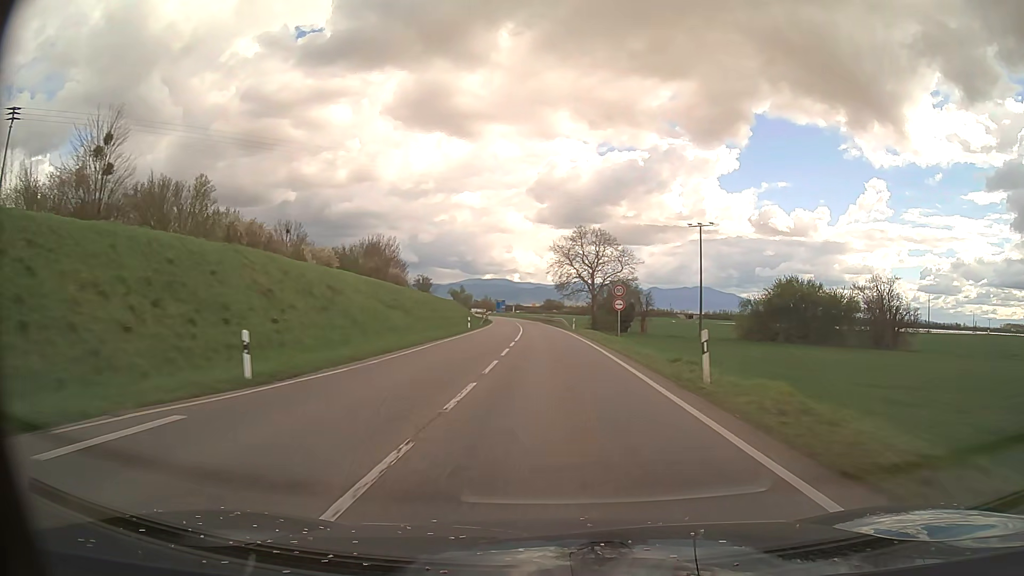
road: primary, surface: asphalt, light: Day
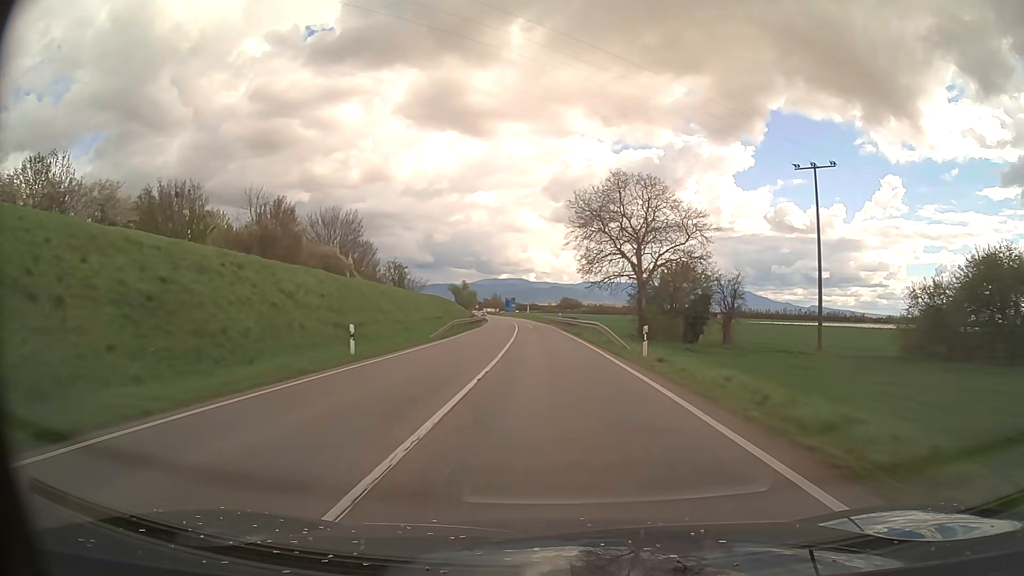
(-0.4, +37.2) m; -1°
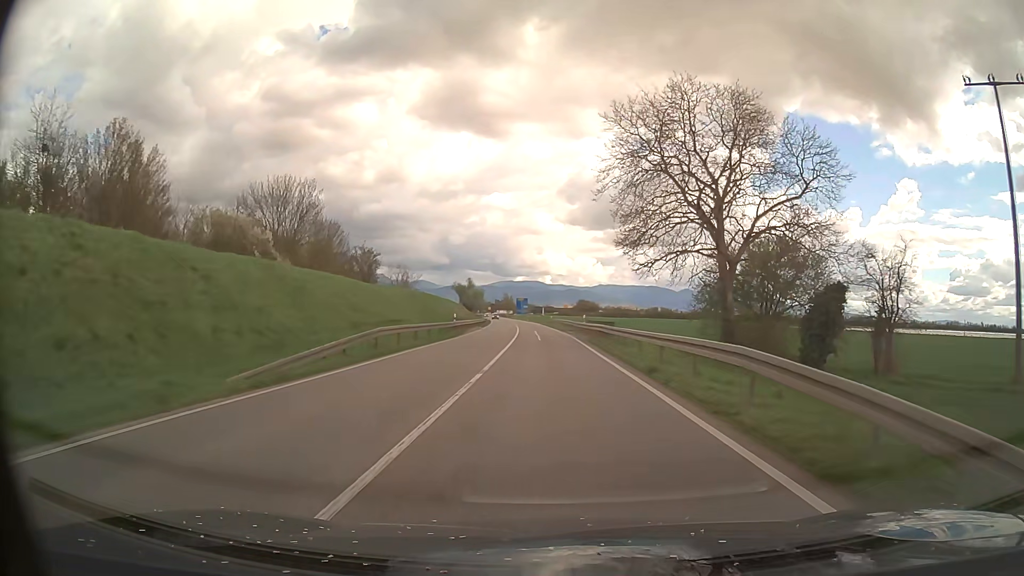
(-0.3, +24.8) m; -1°
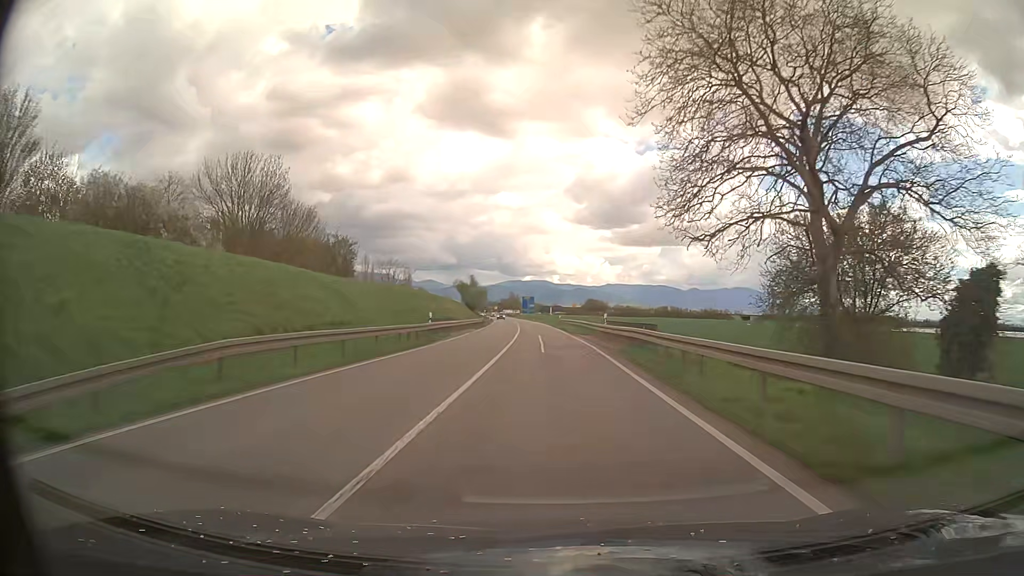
(-0.1, +12.4) m; -1°
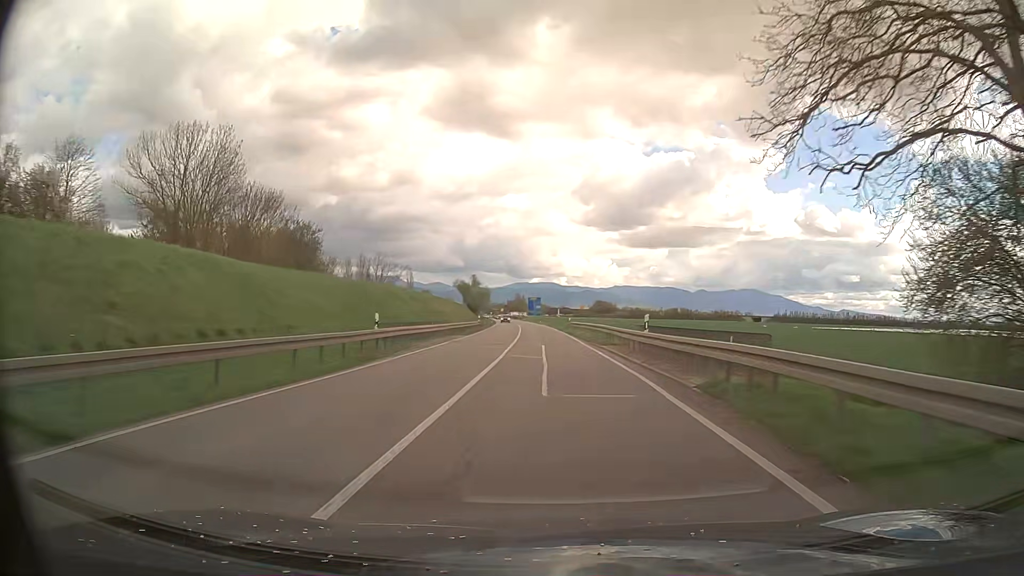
(-0.1, +12.4) m; -1°
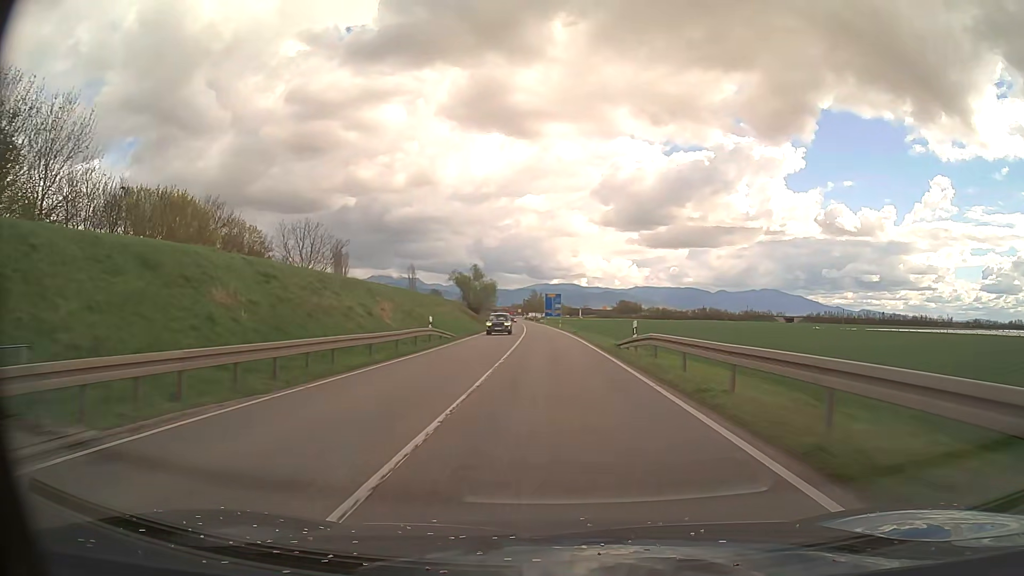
(-0.6, +37.1) m; -2°
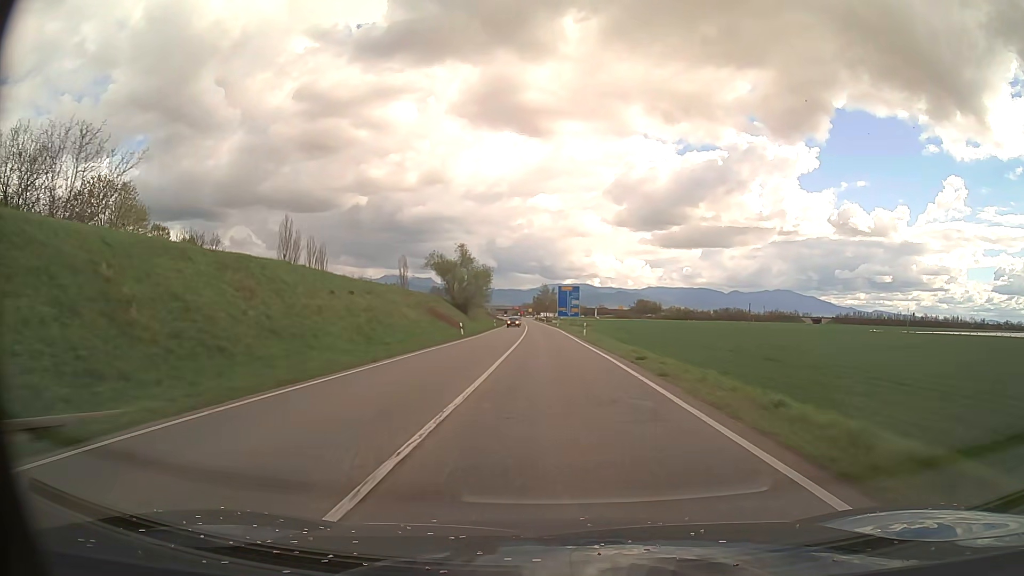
(-0.4, +37.0) m; -1°
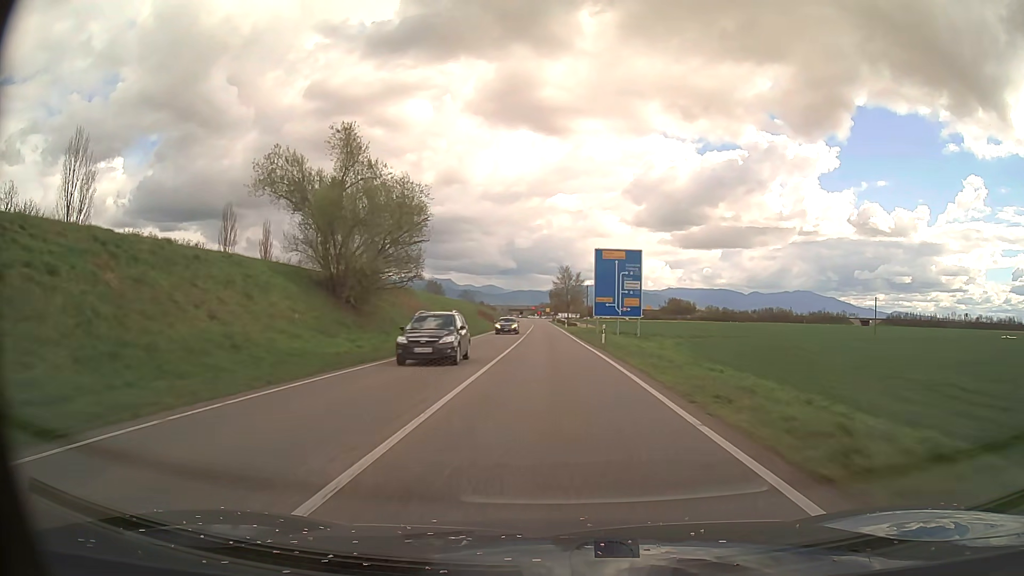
(-0.9, +61.8) m; -2°
(0, +10) (0, +20) (0, +30) (0, +40) (0, +50) (-1, +60) (-1, +70) (-1, +80) (-1, +90) (-1, +100) m
